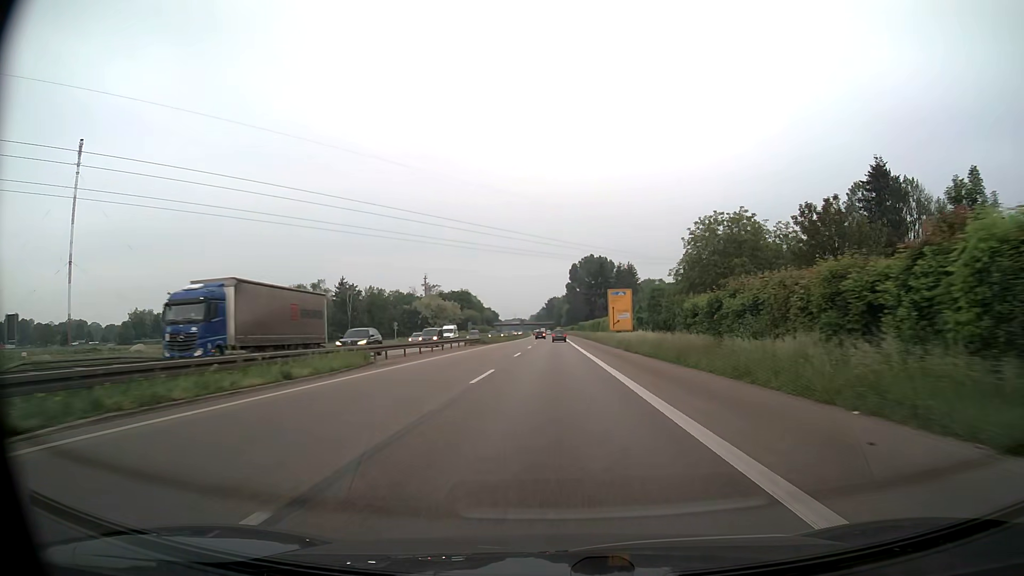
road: trunk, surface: asphalt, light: Day
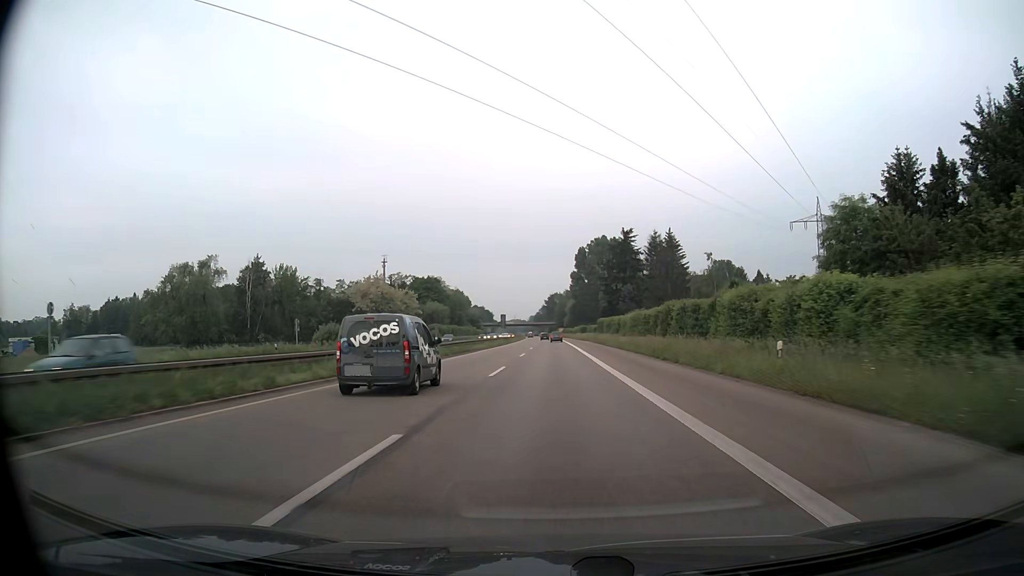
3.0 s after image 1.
(0.0, +69.8) m; 0°
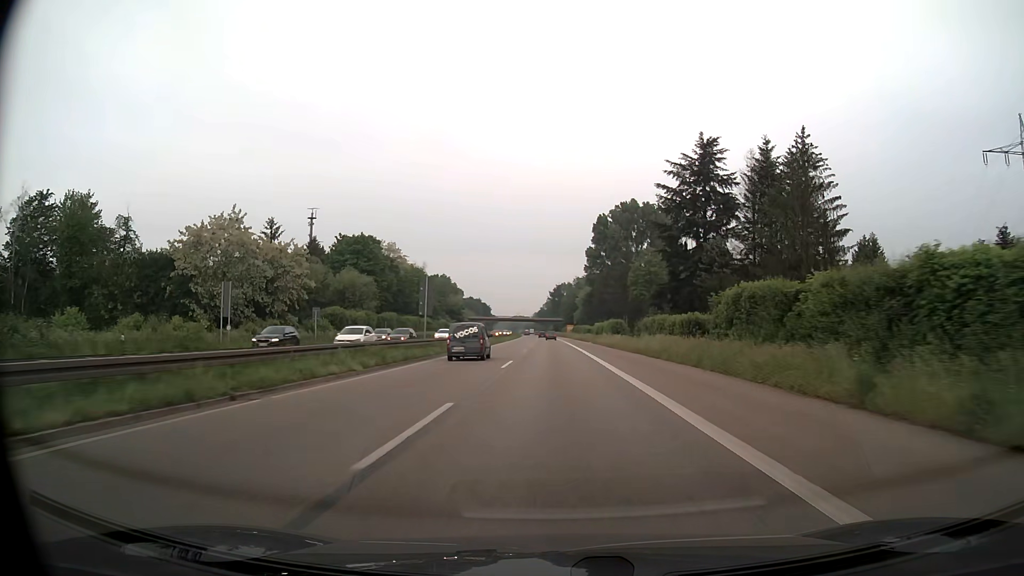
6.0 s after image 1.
(-0.3, +70.1) m; -1°
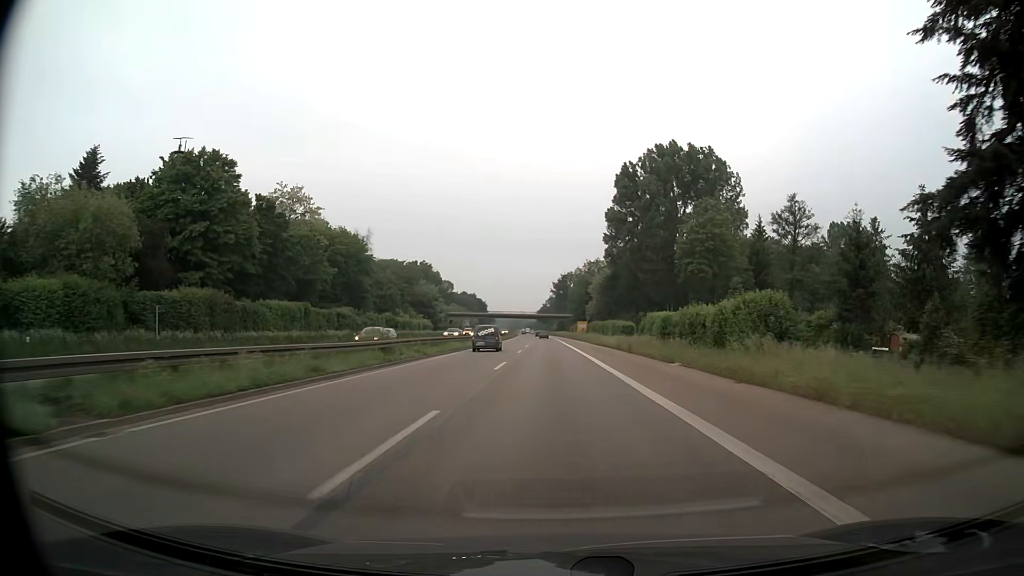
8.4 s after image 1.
(-0.1, +56.3) m; 0°
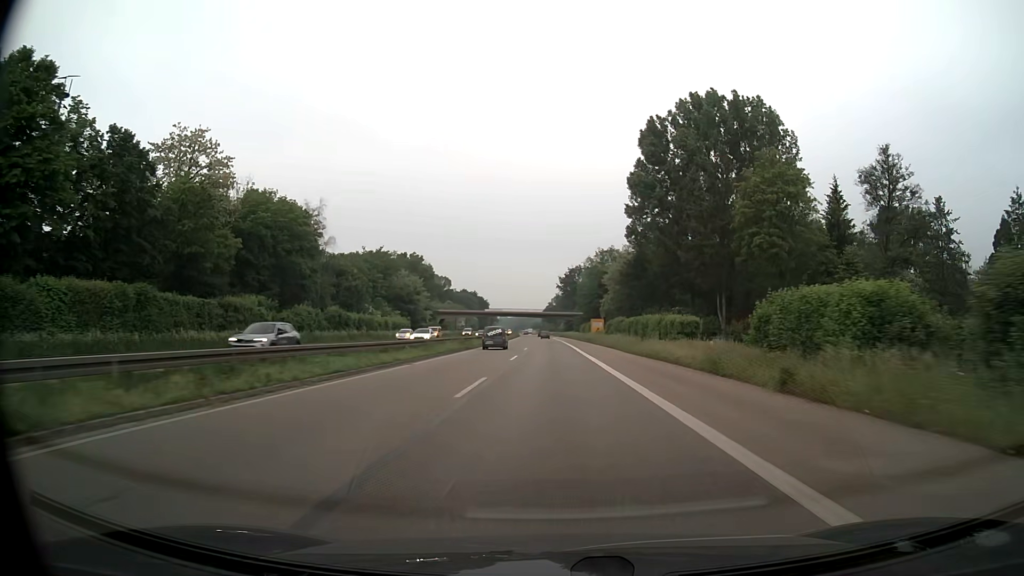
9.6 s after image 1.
(-0.1, +28.2) m; 0°
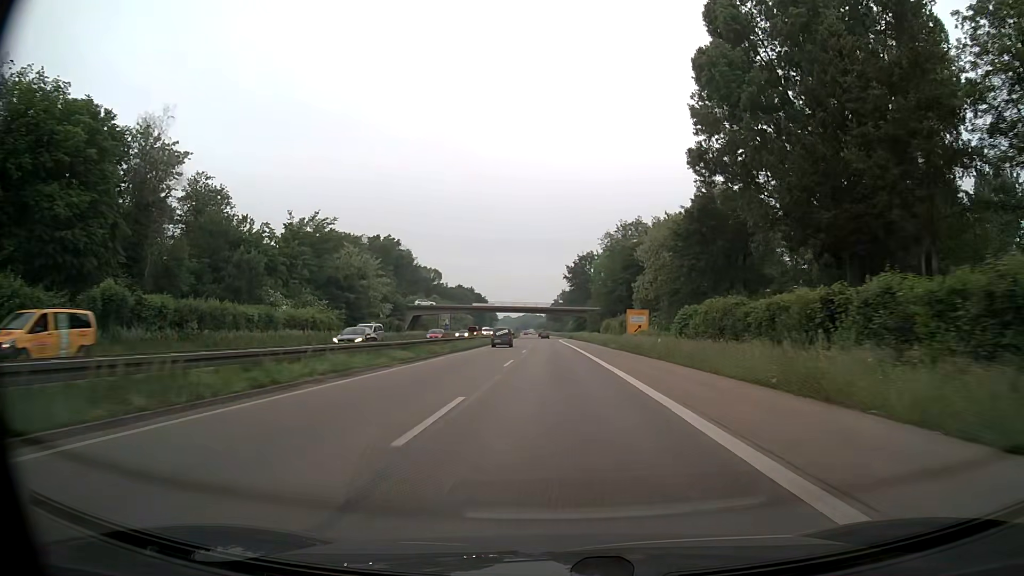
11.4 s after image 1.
(-0.2, +42.5) m; 0°
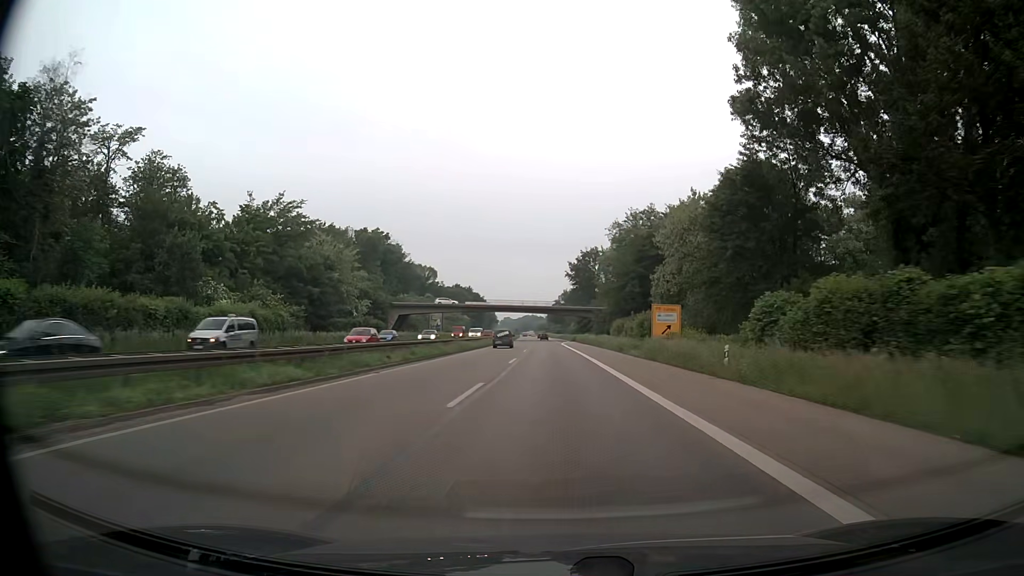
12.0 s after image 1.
(0.0, +14.2) m; 0°
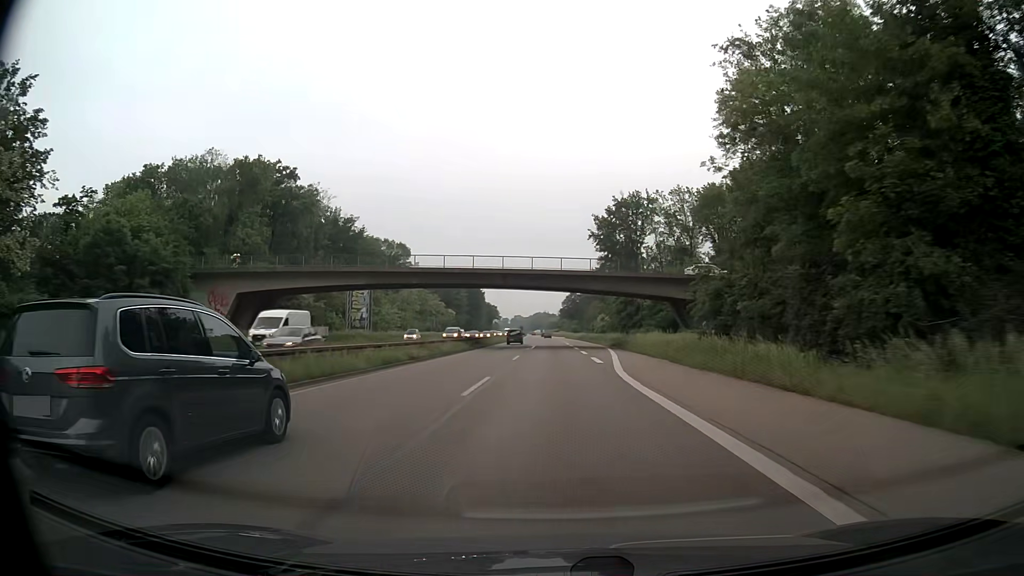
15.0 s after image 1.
(-0.6, +71.3) m; -1°
(0, +10) (0, +20) (0, +30) (0, +40) (0, +50) (0, +60) (0, +70) (0, +80) (0, +90) (0, +100) m
